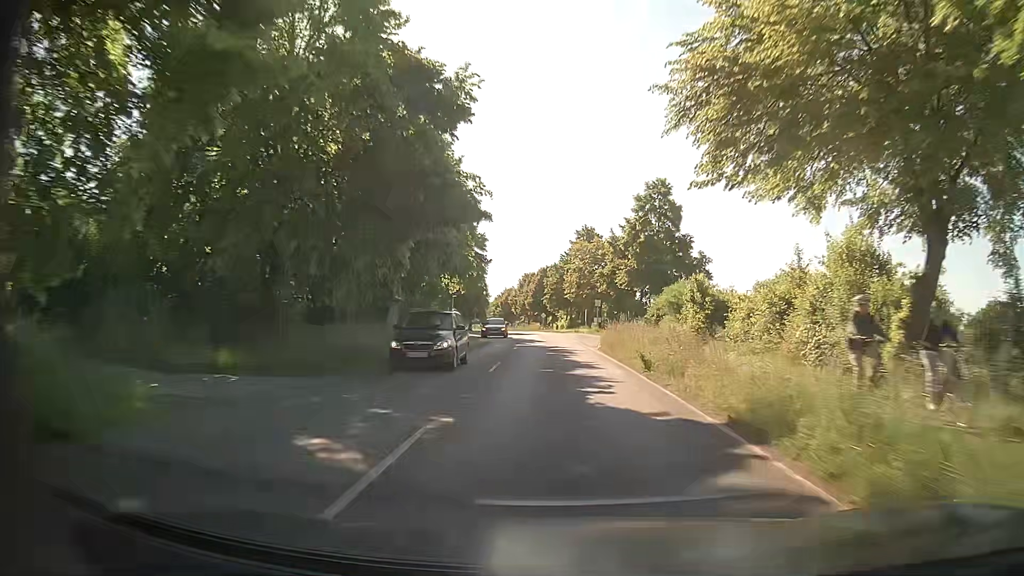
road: secondary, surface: asphalt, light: Day
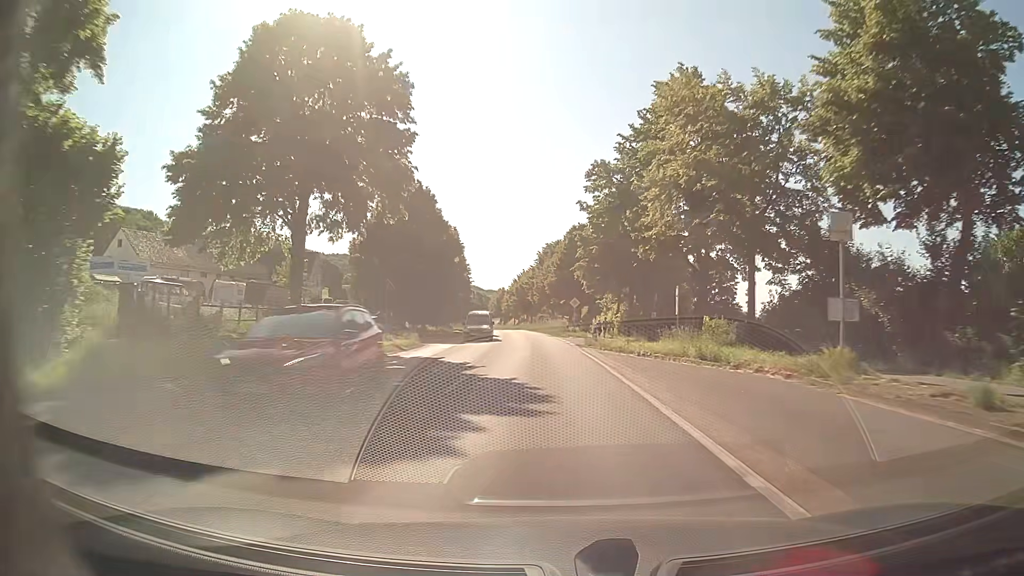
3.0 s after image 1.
(-1.4, +53.9) m; -3°
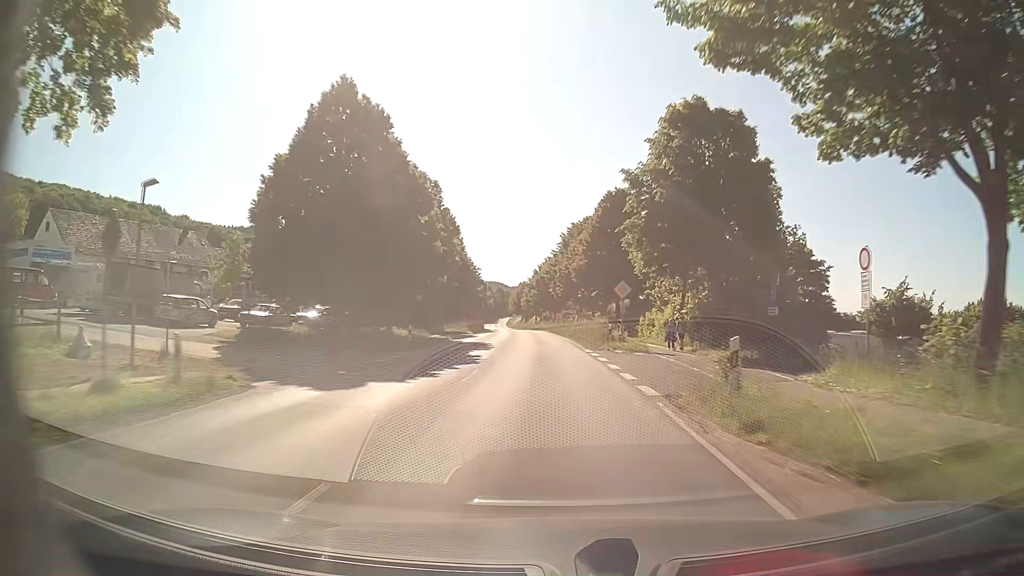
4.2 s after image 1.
(-0.5, +21.7) m; -2°
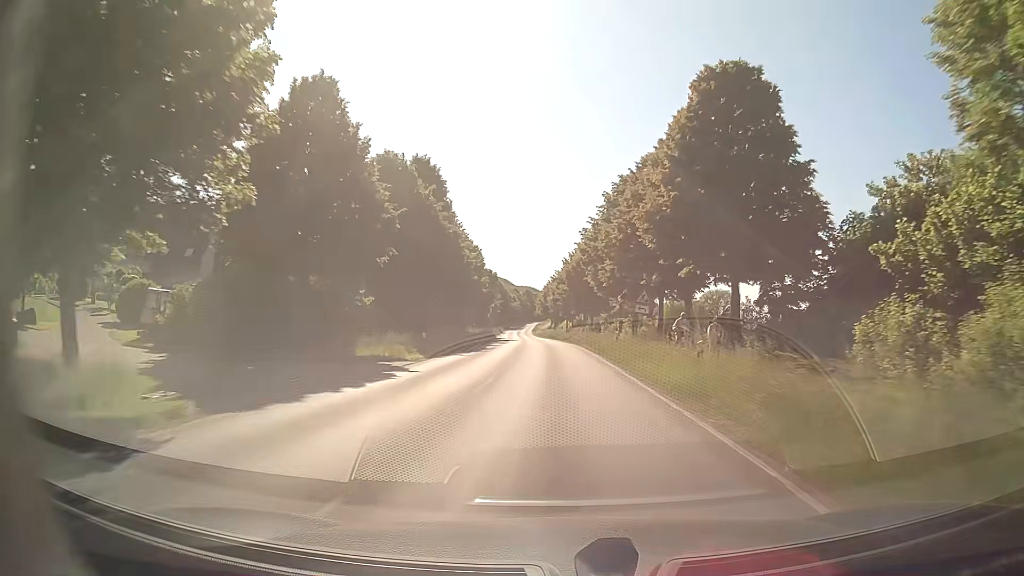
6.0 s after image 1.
(-0.9, +32.6) m; -4°
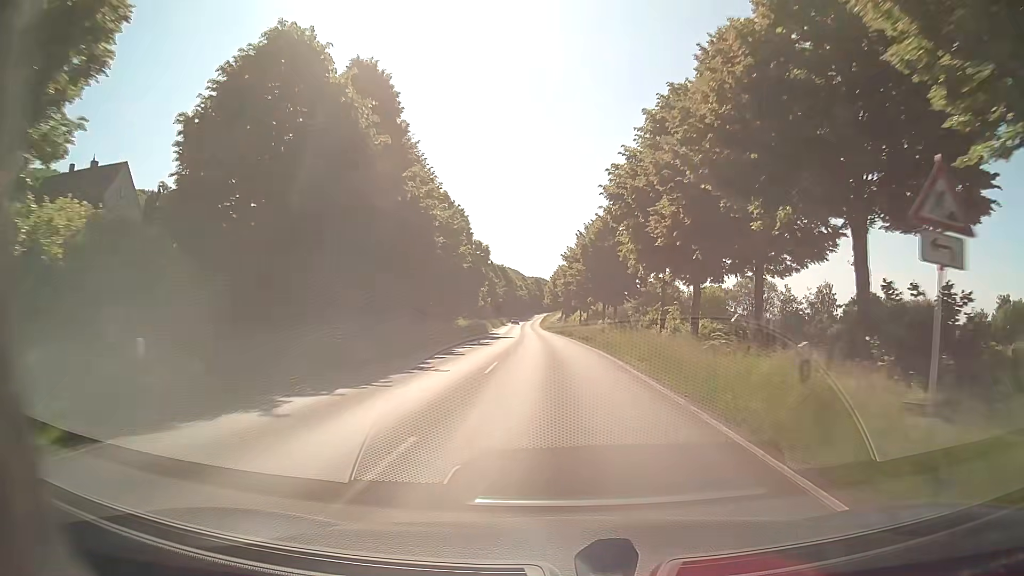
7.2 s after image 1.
(+0.1, +21.8) m; 0°
